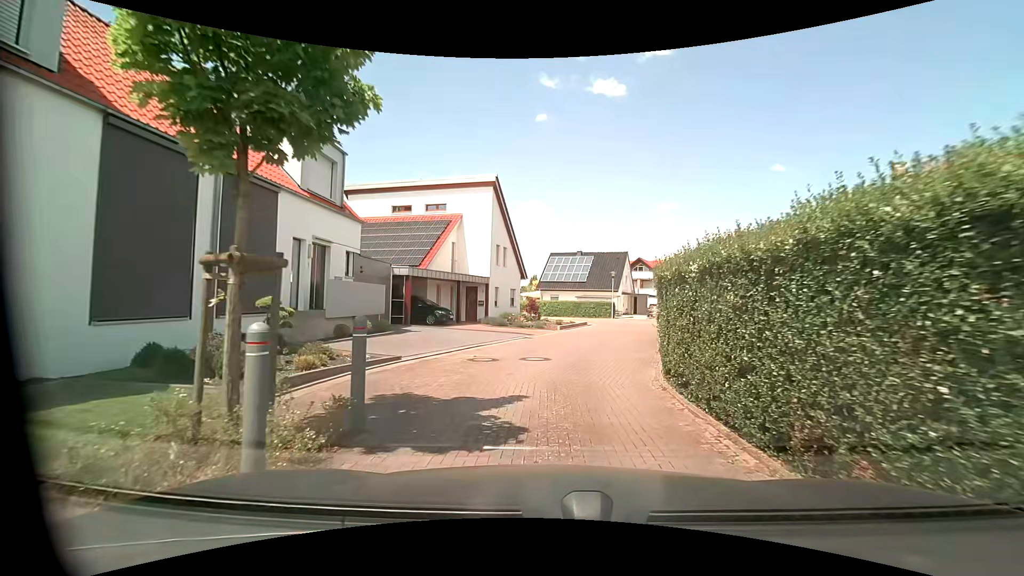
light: Day
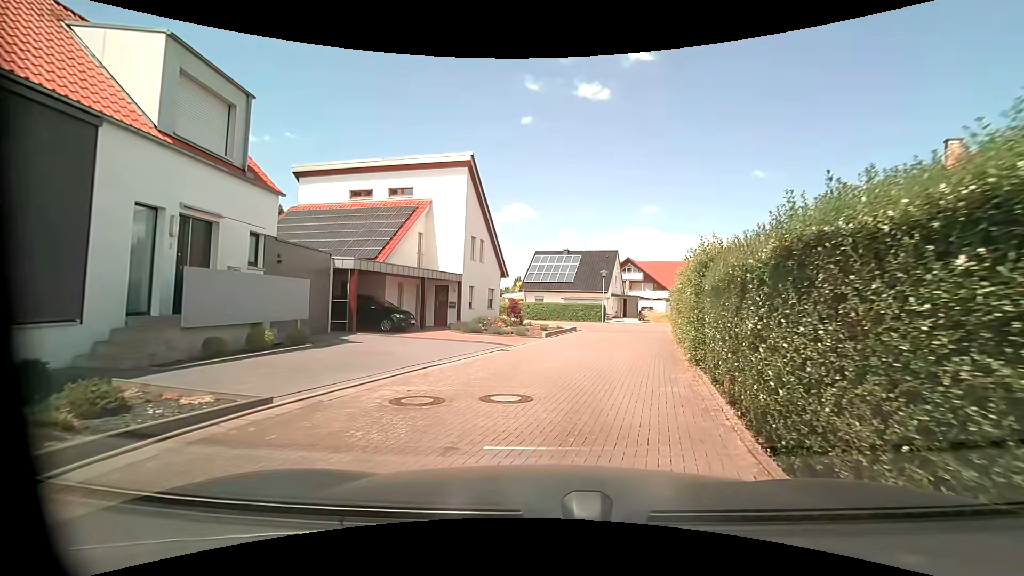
(+0.1, +5.0) m; +2°
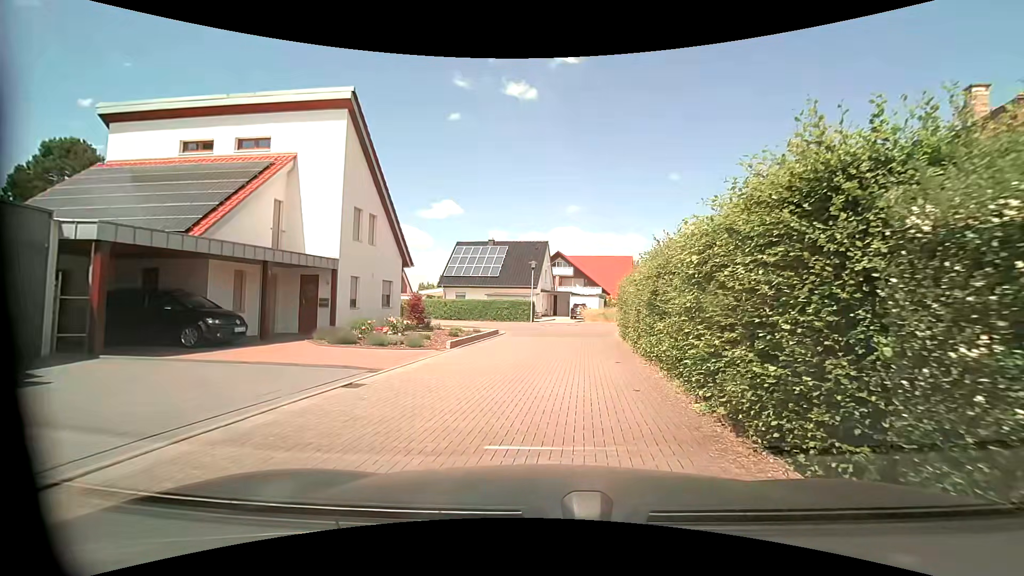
(+0.6, +7.2) m; +8°
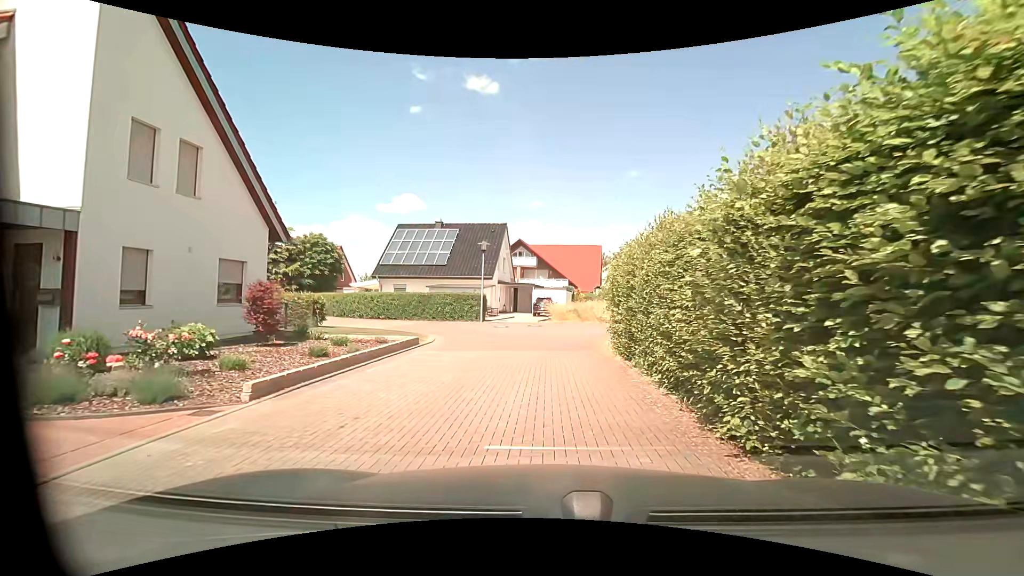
(+0.5, +9.0) m; +4°
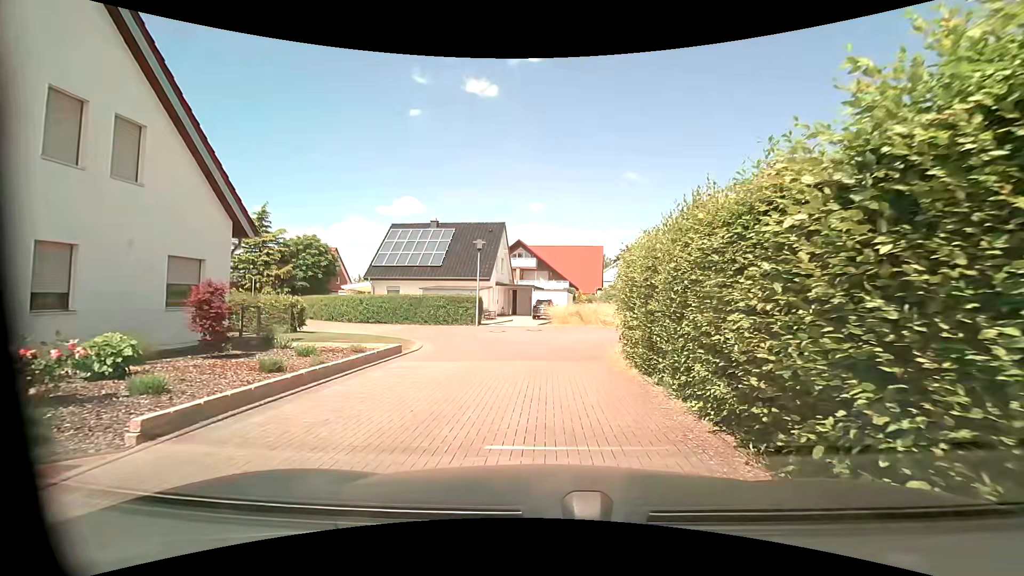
(0.0, +1.9) m; -1°
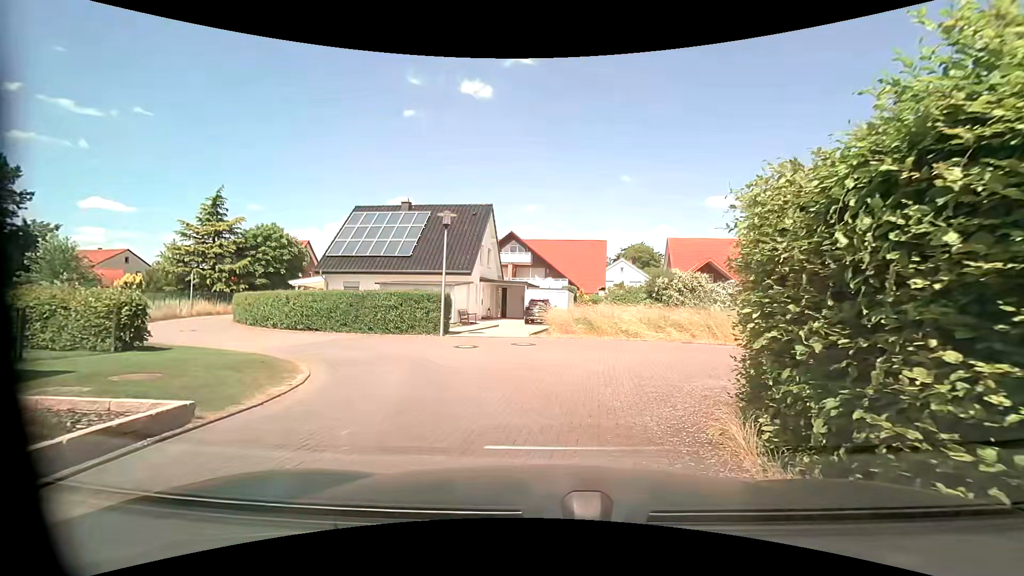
(+0.2, +8.2) m; 0°
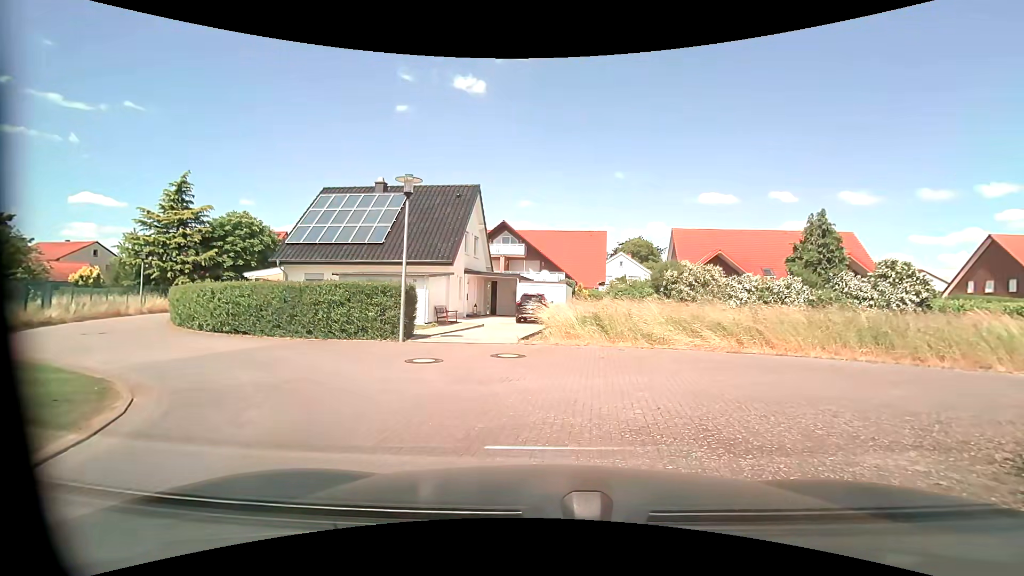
(+0.1, +4.6) m; +2°
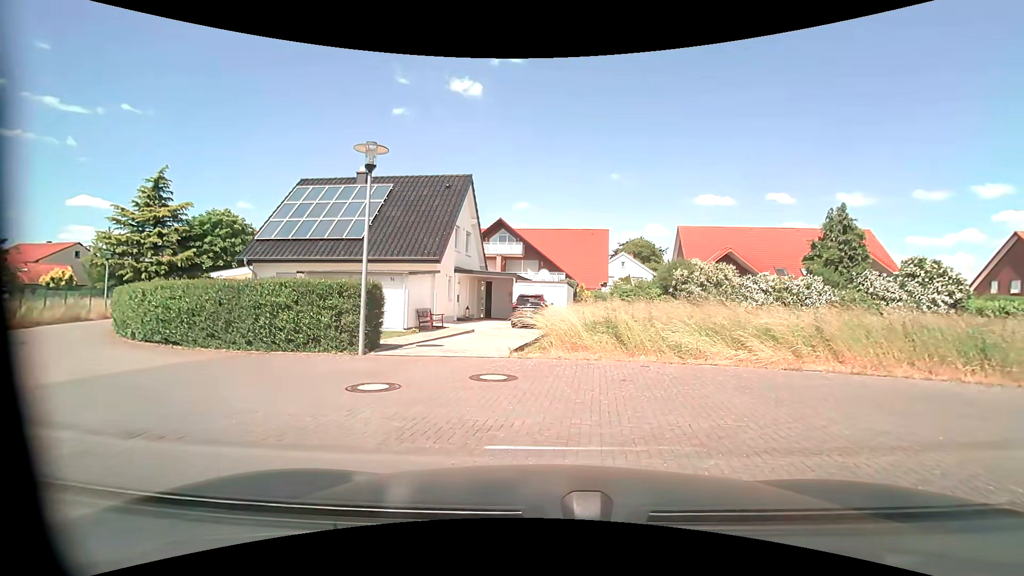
(-0.1, +2.9) m; -1°
(-4, +9) (-12, +15) (-19, +22) (-24, +30) (-26, +40) (-27, +50) (-25, +60) (-24, +70) (-19, +78) (-9, +78) m
